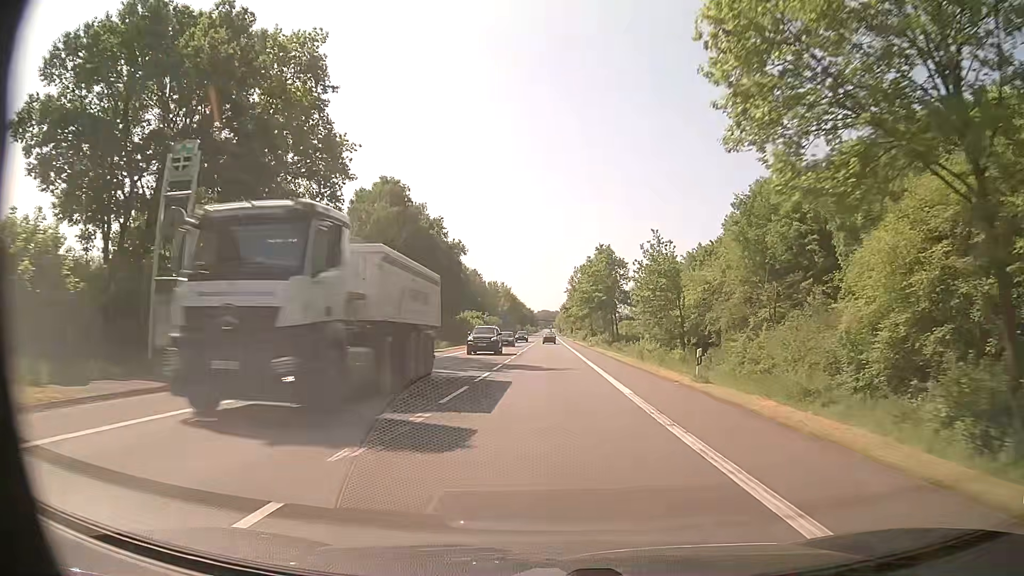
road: primary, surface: asphalt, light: Day
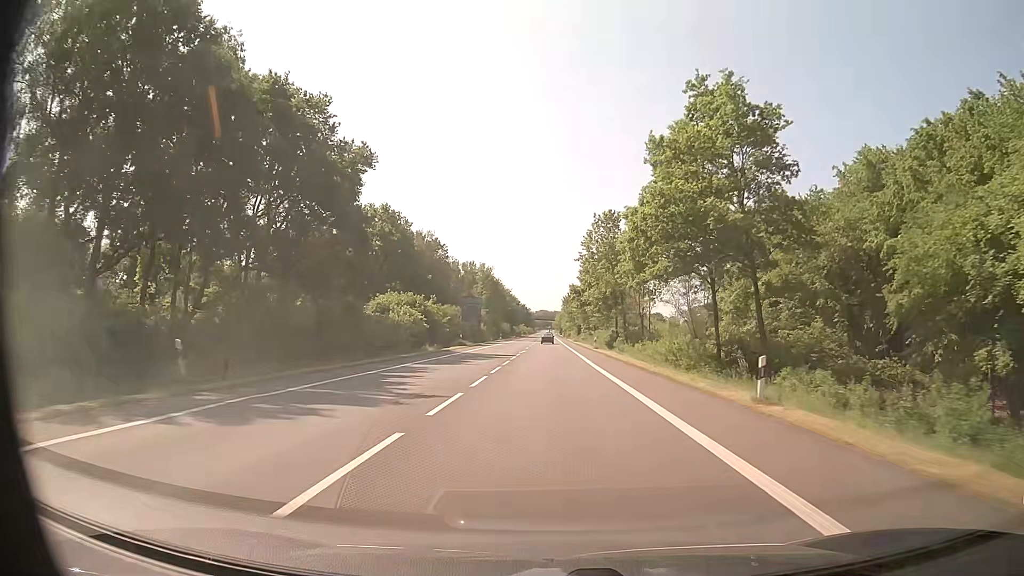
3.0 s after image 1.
(+0.2, +56.3) m; 0°
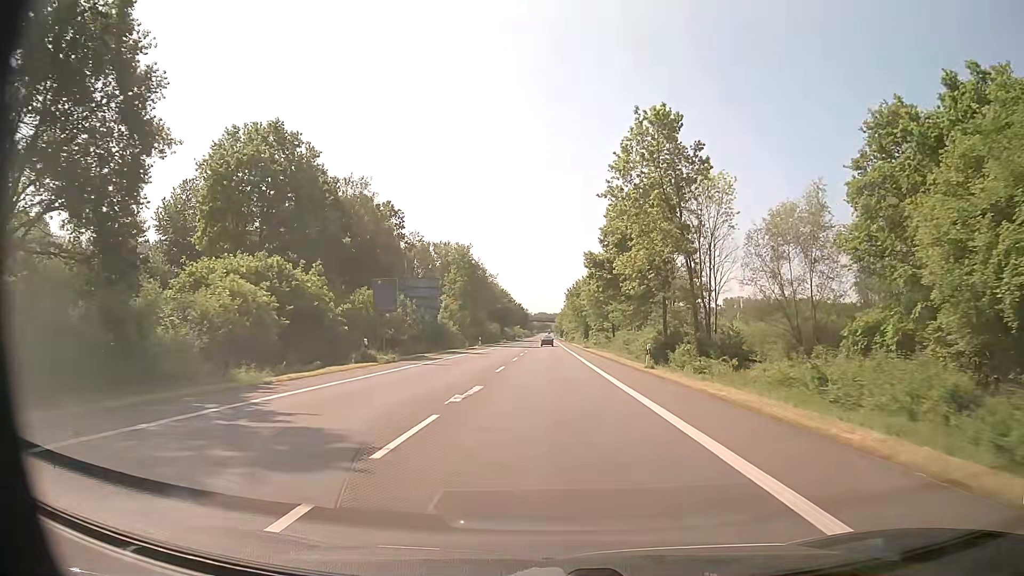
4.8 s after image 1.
(0.0, +33.8) m; 0°
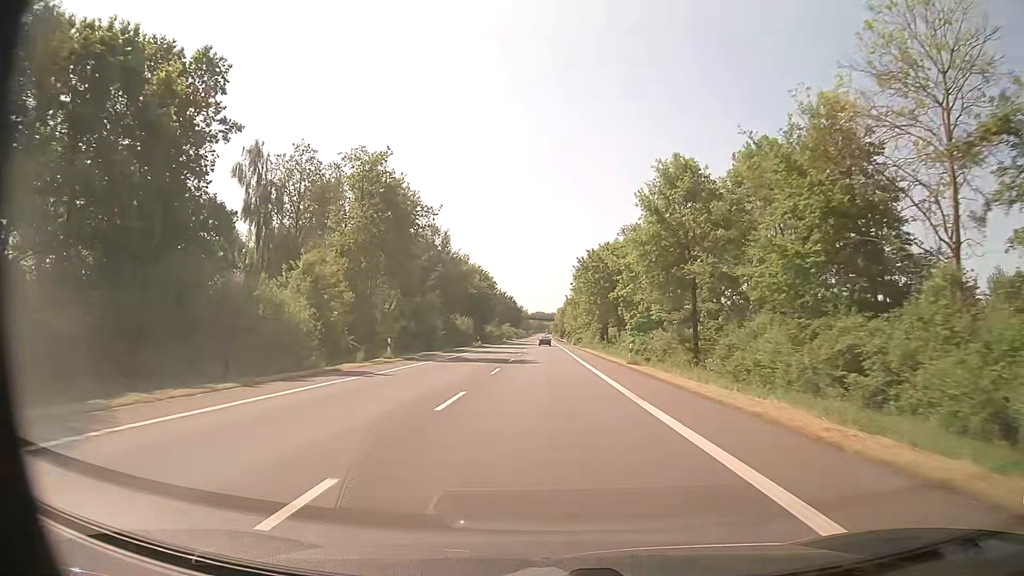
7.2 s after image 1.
(+0.3, +46.0) m; +1°
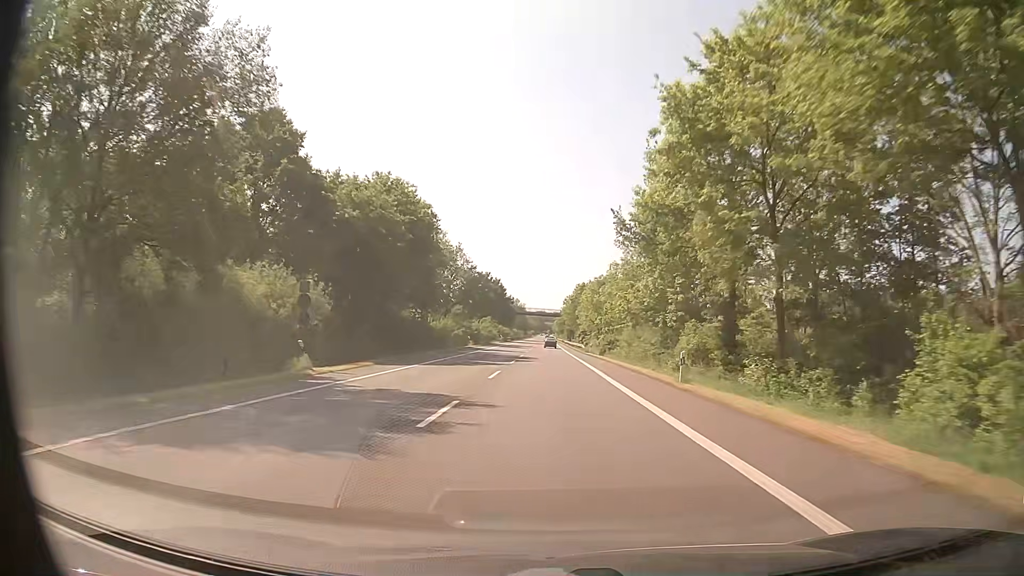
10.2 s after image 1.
(-0.6, +63.1) m; 0°
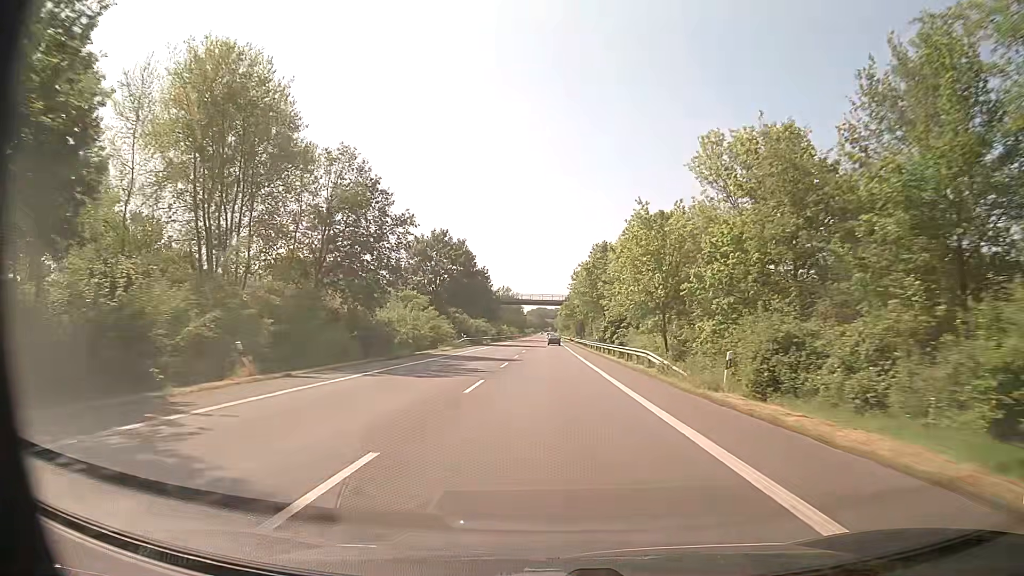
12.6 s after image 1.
(+0.2, +55.3) m; 0°
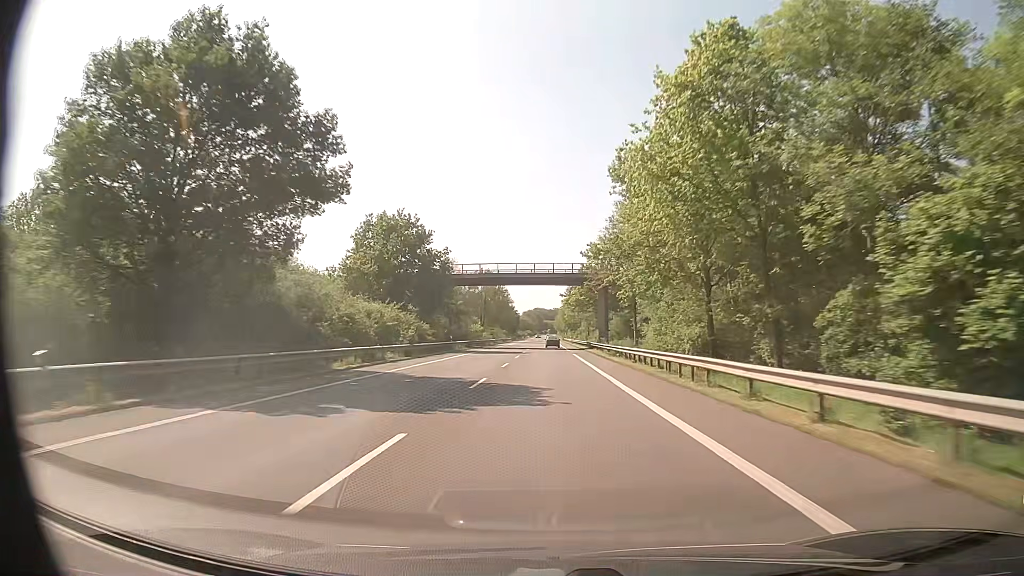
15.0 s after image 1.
(-0.1, +59.3) m; 0°
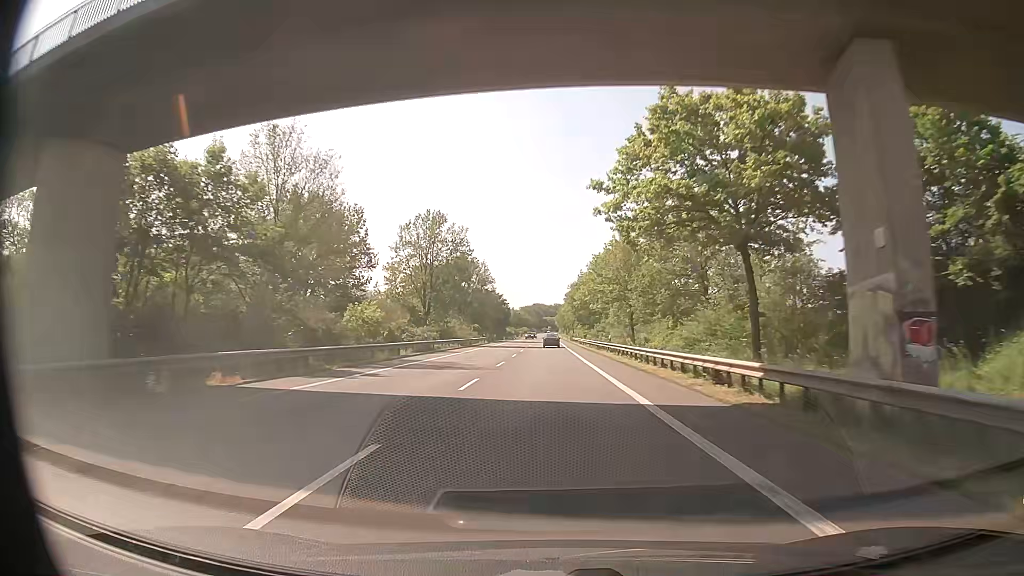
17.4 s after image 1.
(+0.1, +62.2) m; 0°
(0, +10) (0, +20) (0, +30) (0, +40) (0, +50) (0, +60) (0, +70) (0, +80) (0, +90) (0, +100) m
